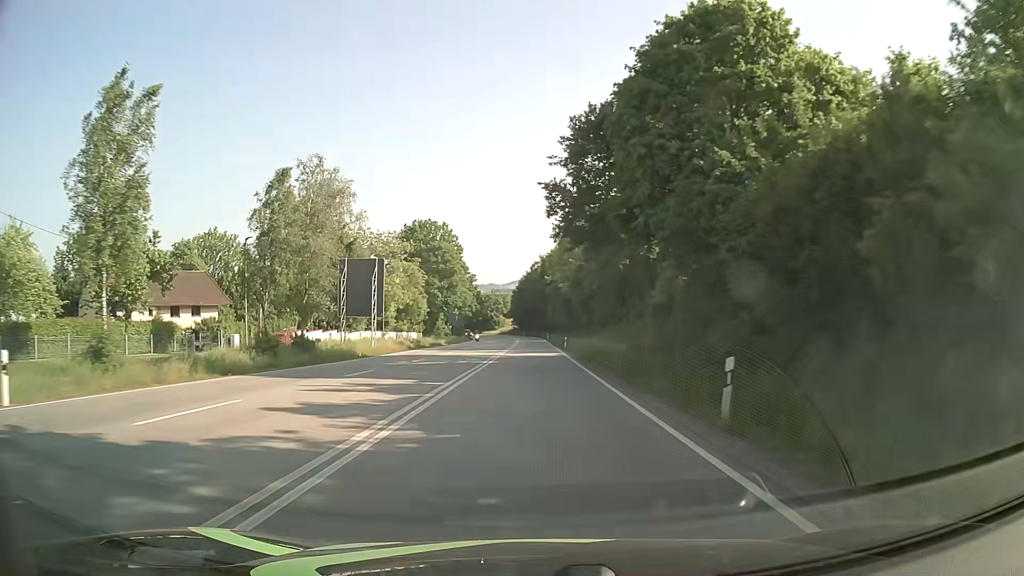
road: primary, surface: asphalt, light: Day
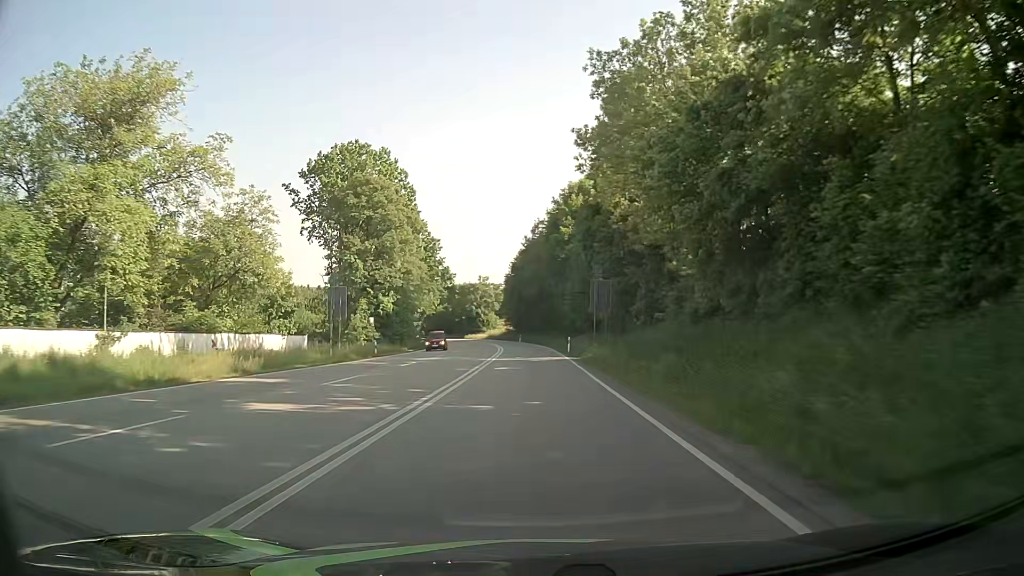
(-0.1, +62.4) m; -1°
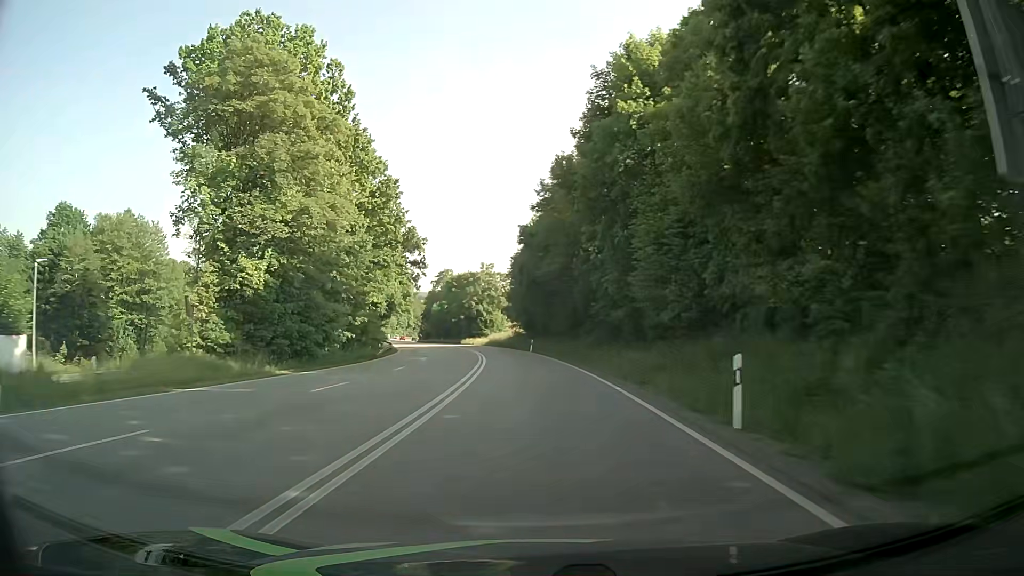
(-0.2, +37.6) m; -1°
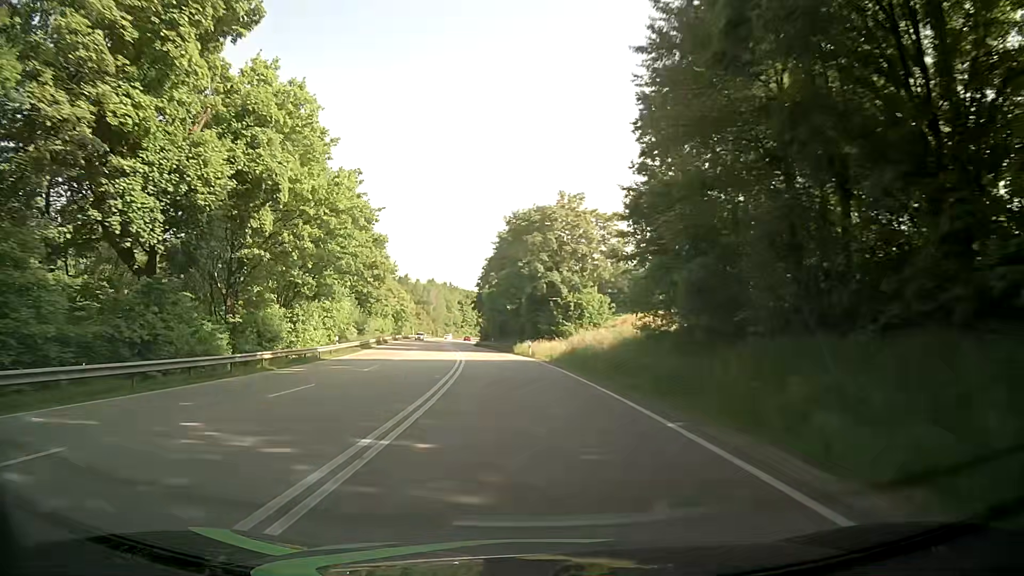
(-3.2, +62.4) m; -7°
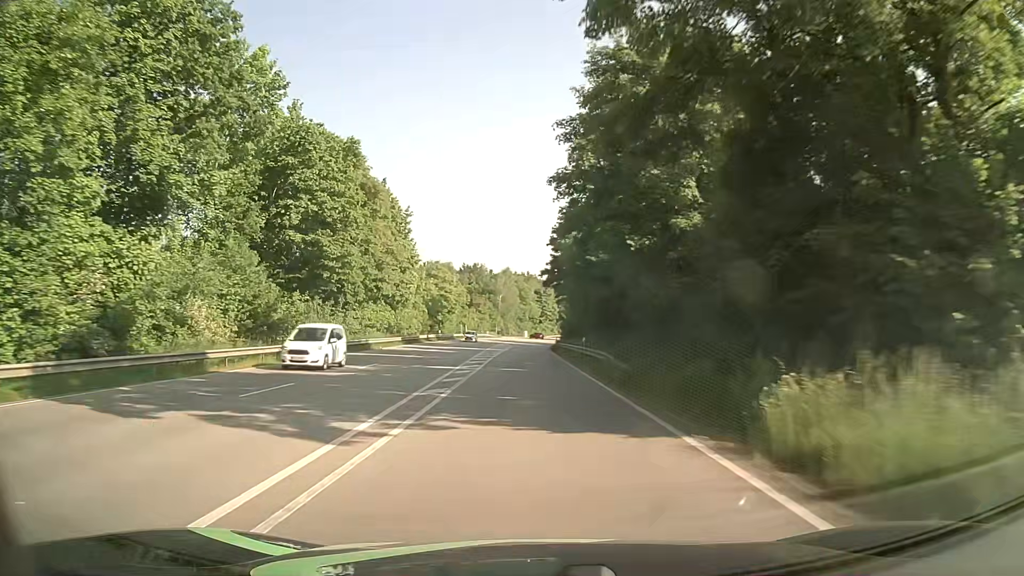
(-3.3, +49.9) m; -7°
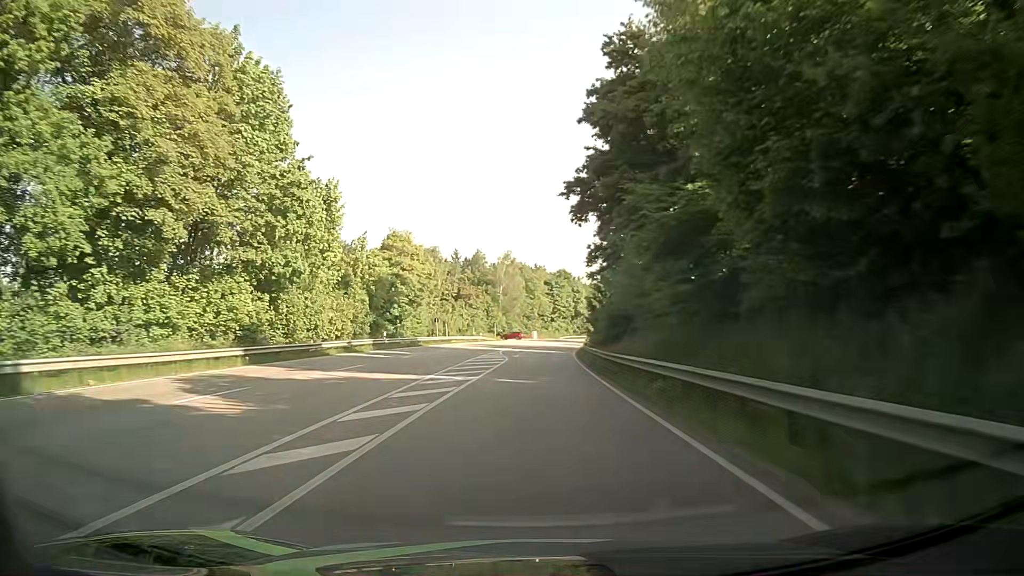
(-0.7, +37.6) m; -1°
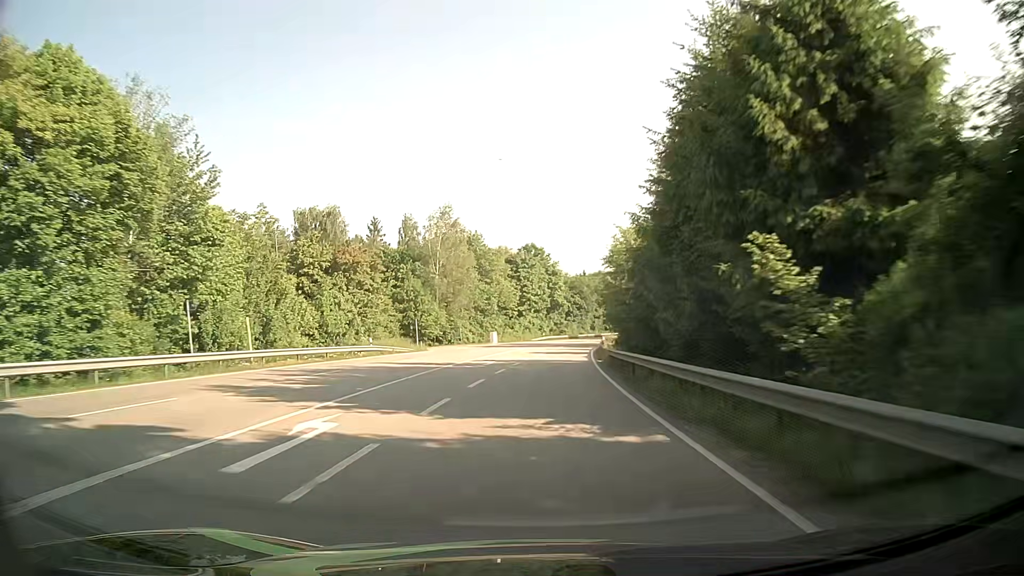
(+1.2, +50.2) m; +3°
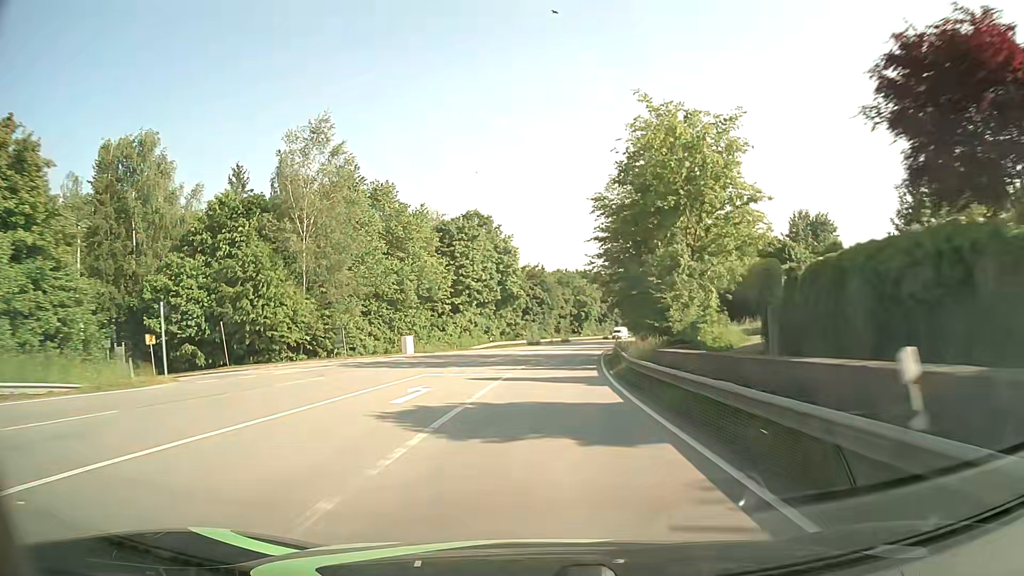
(+1.3, +37.6) m; +4°
(0, +10) (0, +20) (+1, +30) (+2, +40) (+3, +50) (+4, +60) (+6, +70) (+8, +80) (+10, +89) (+12, +99) m
